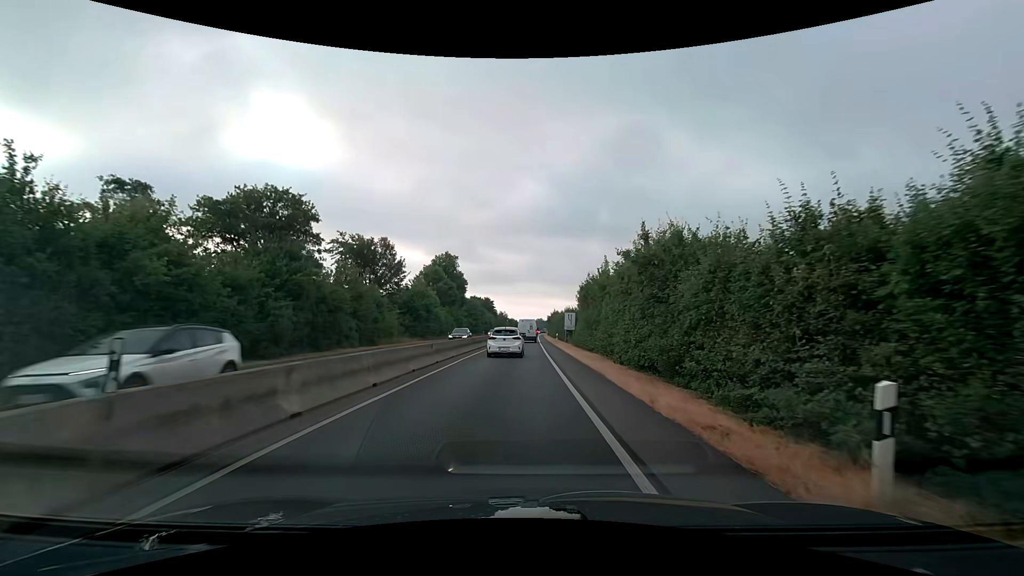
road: trunk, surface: asphalt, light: Day
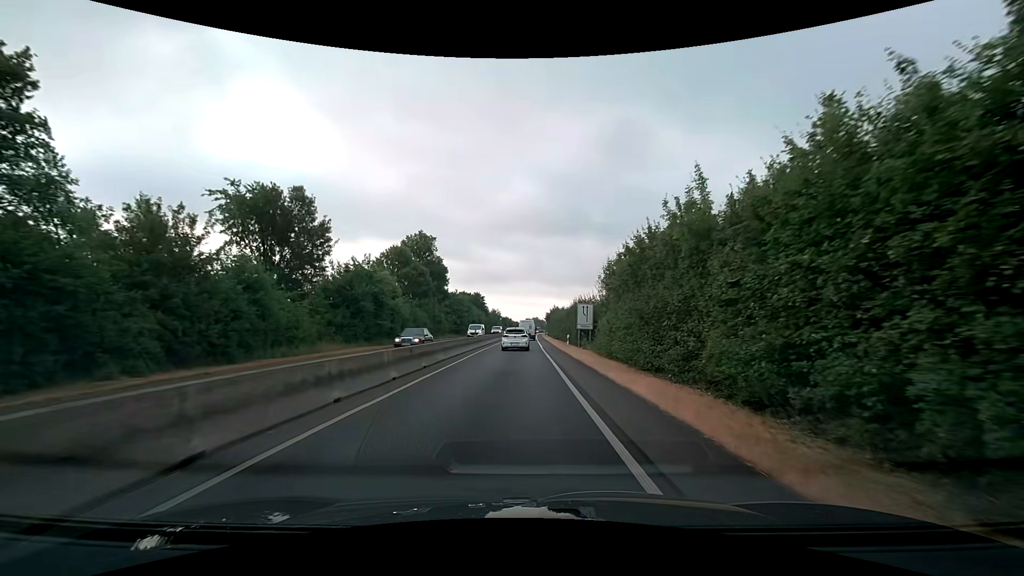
(0.0, +18.9) m; 0°
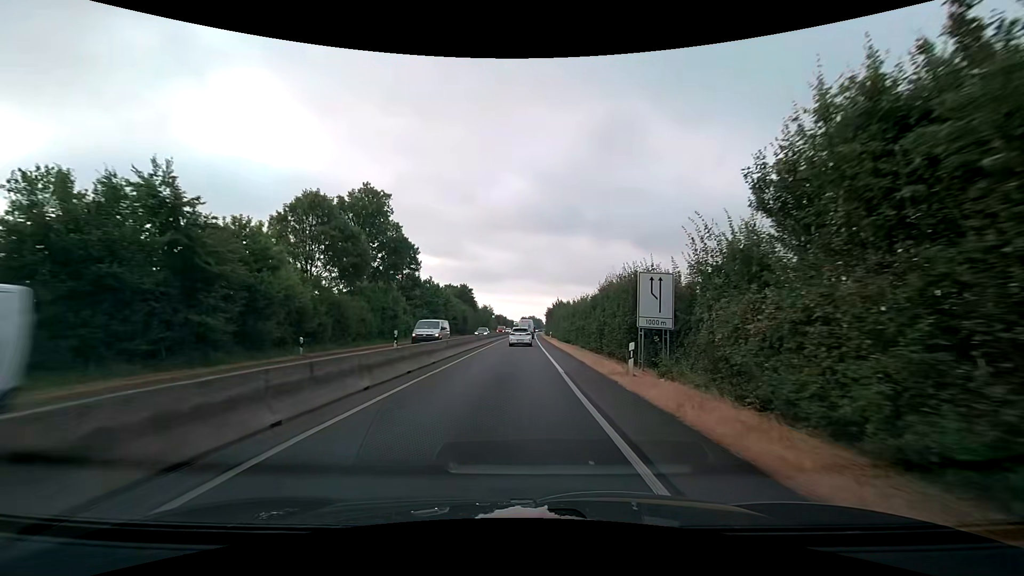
(+0.1, +22.8) m; 0°
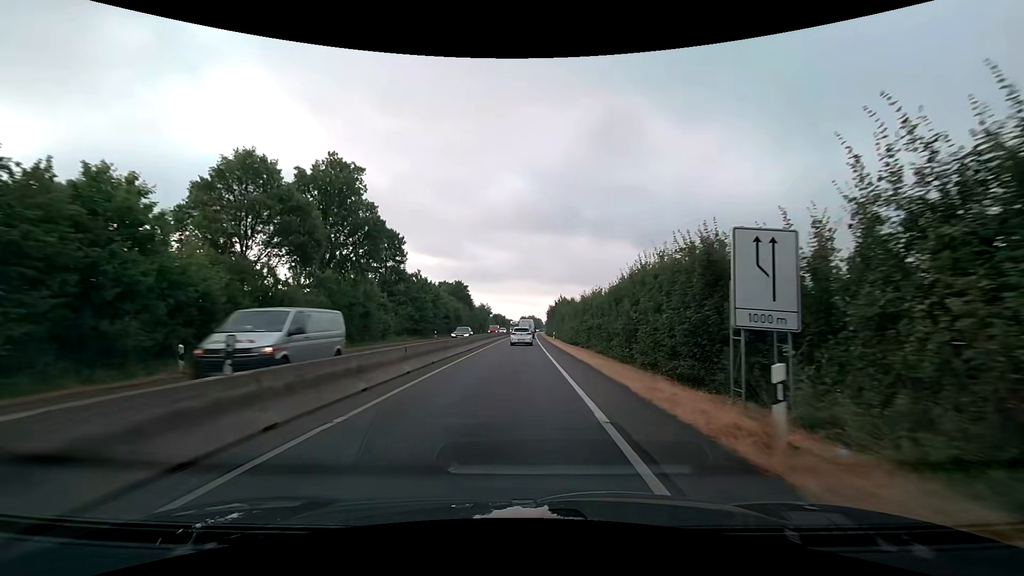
(0.0, +8.3) m; 0°
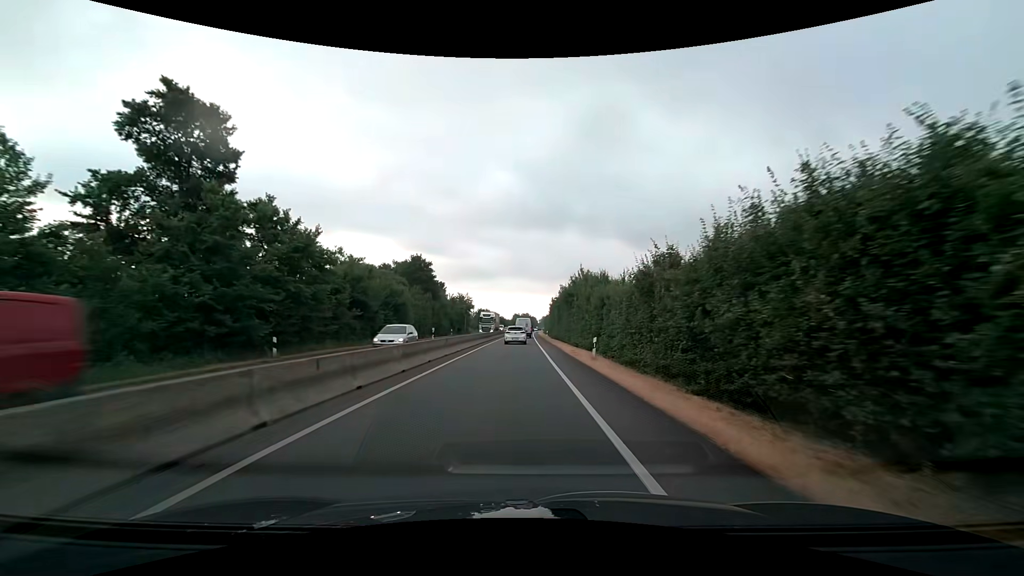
(+0.3, +36.5) m; +1°
(0, +10) (0, +20) (0, +30) (0, +40) (0, +50) (0, +60) (0, +70) (+1, +80) (+1, +90) (+1, +100) m
